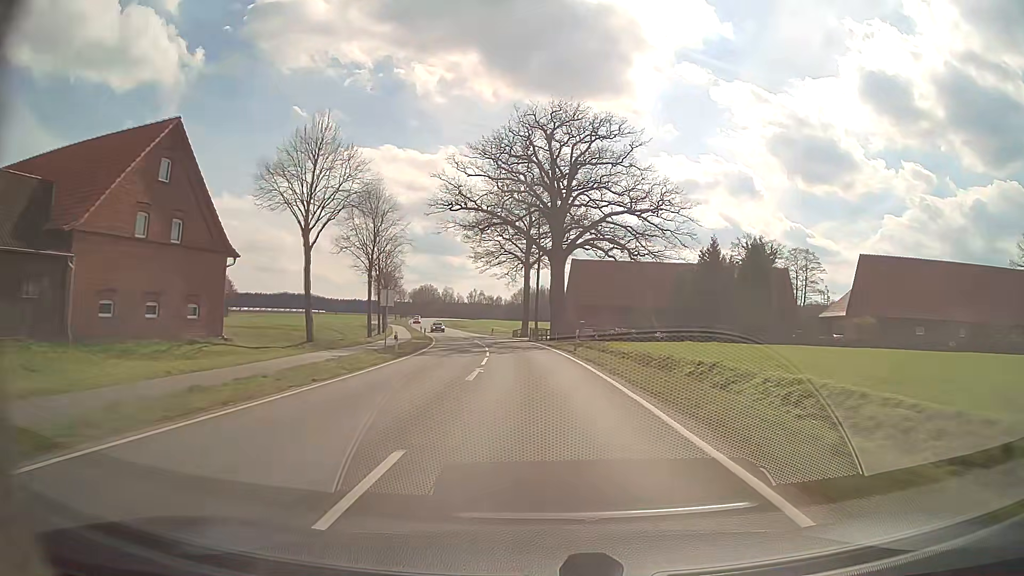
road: secondary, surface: asphalt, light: Day
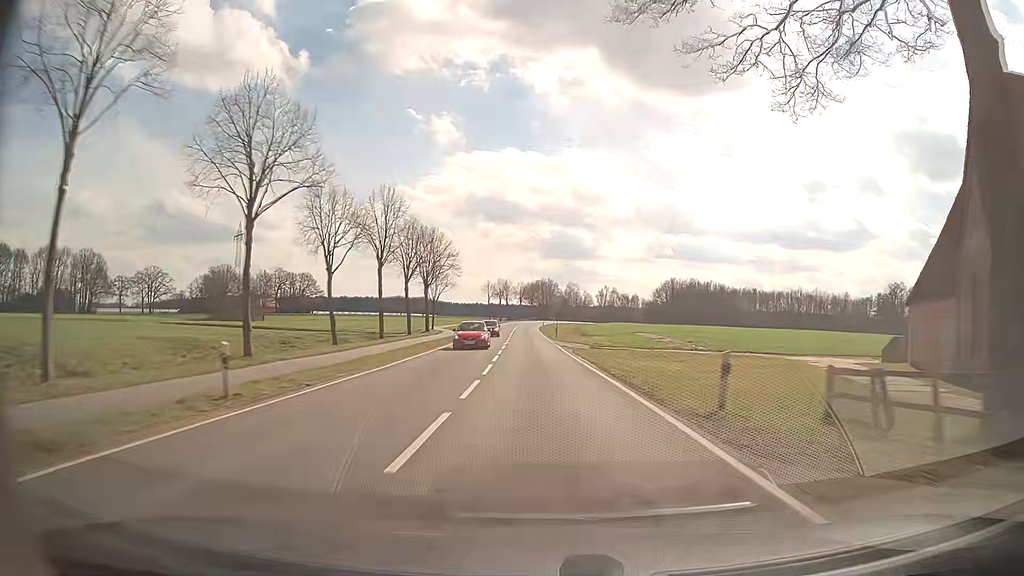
(-6.6, +71.6) m; -11°
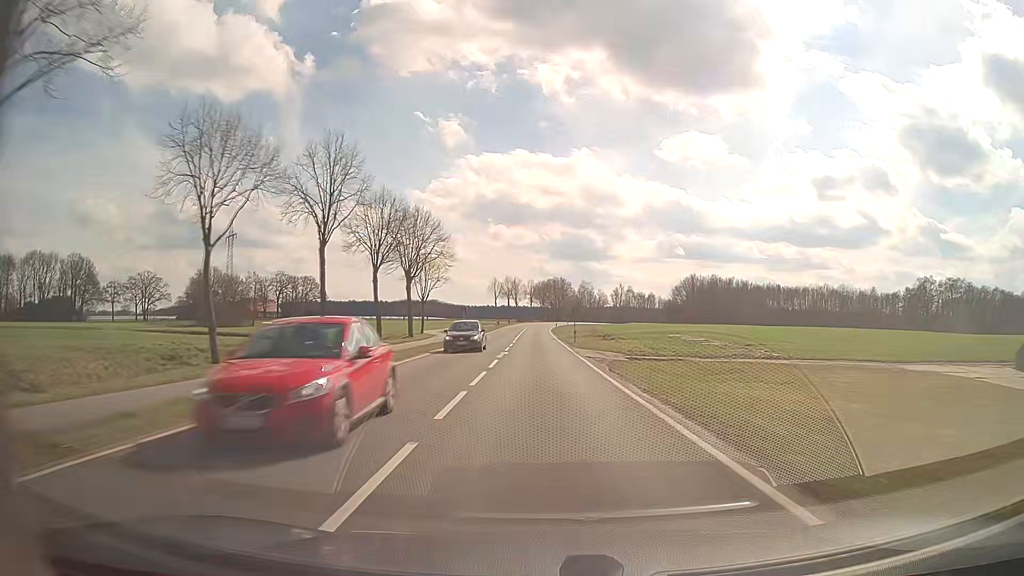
(-0.2, +15.1) m; -1°
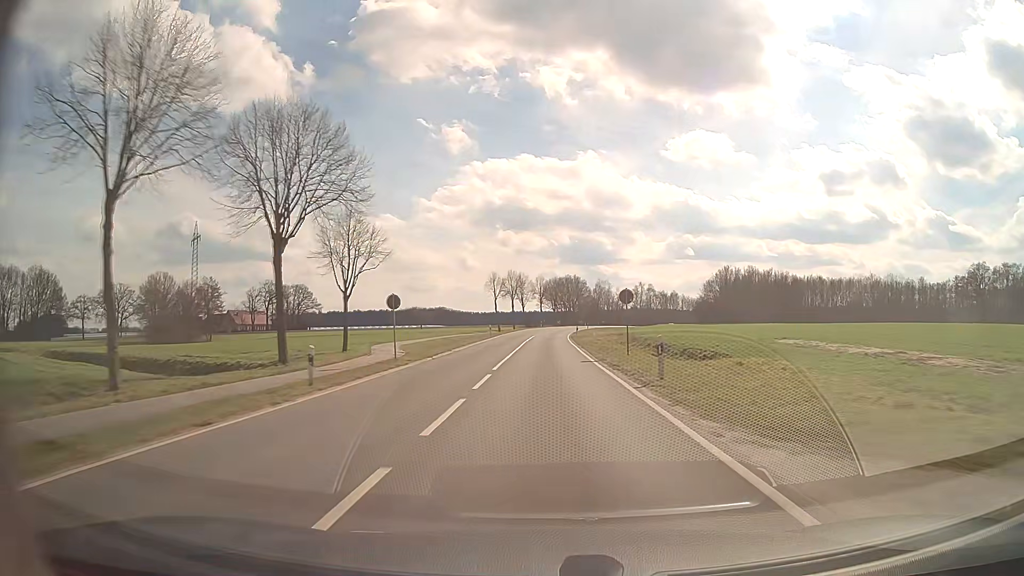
(-0.5, +30.8) m; -1°
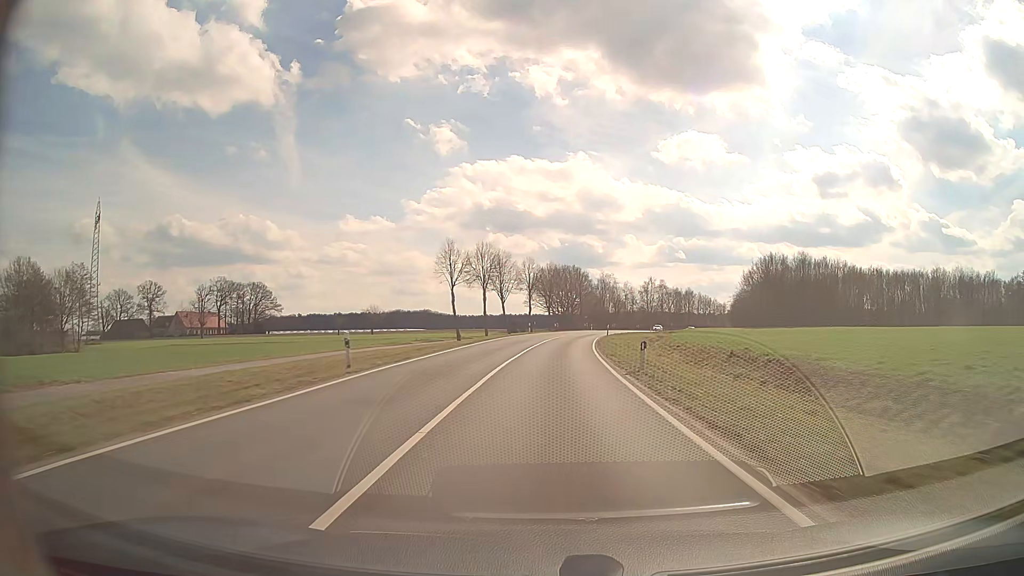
(+0.1, +46.8) m; +1°
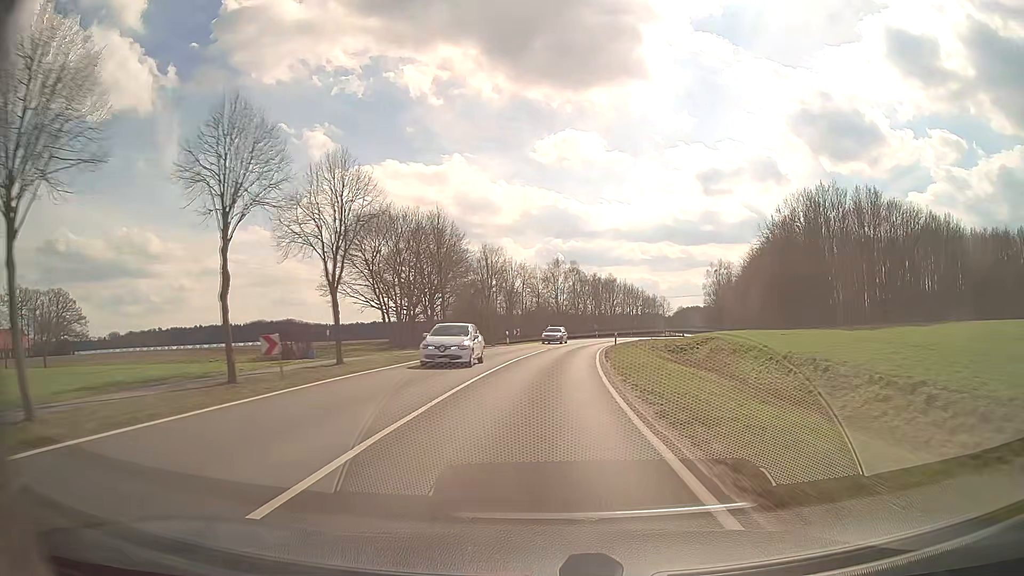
(+5.6, +77.0) m; +10°
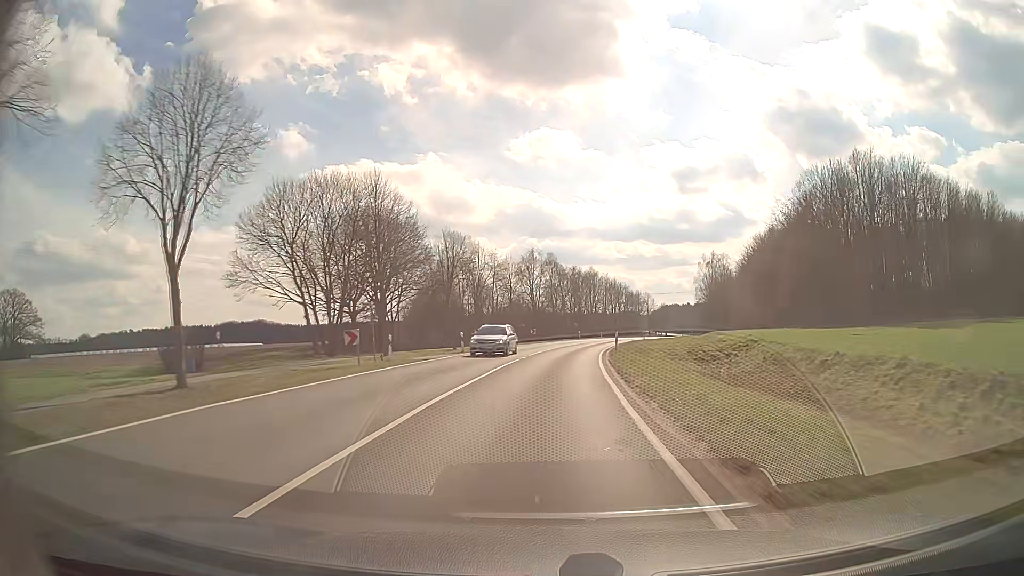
(+0.3, +15.4) m; +2°
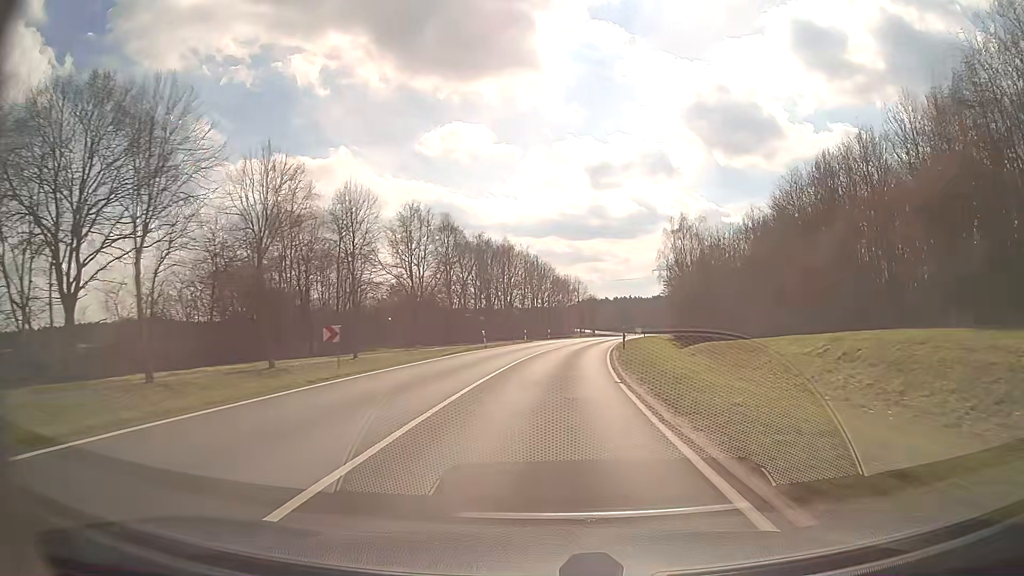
(+2.5, +46.0) m; +7°
(0, +10) (+1, +20) (+1, +30) (+2, +40) (+3, +50) (+5, +60) (+7, +70) (+9, +79) (+11, +89) (+13, +99) m
